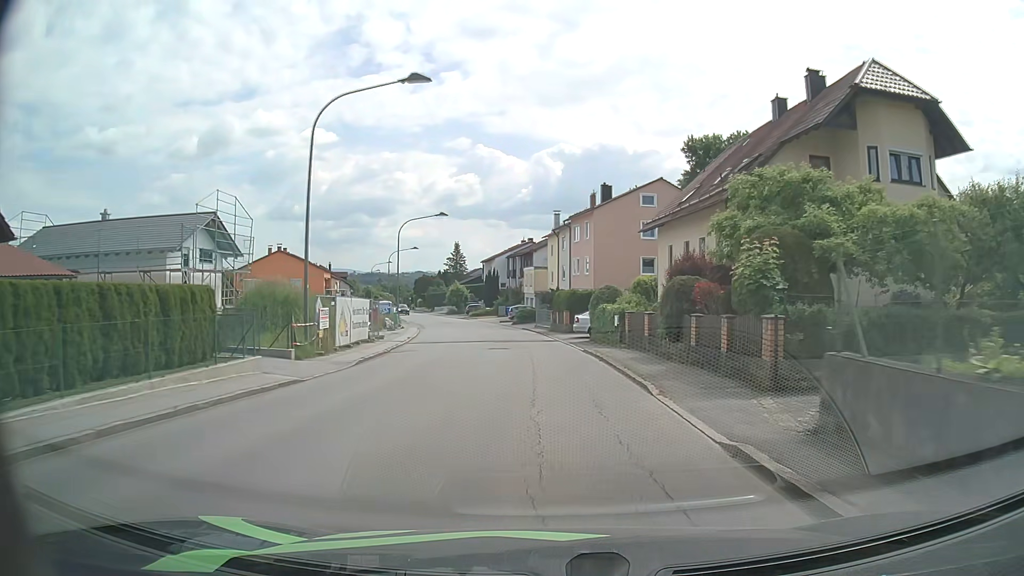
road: unclassified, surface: asphalt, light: Day
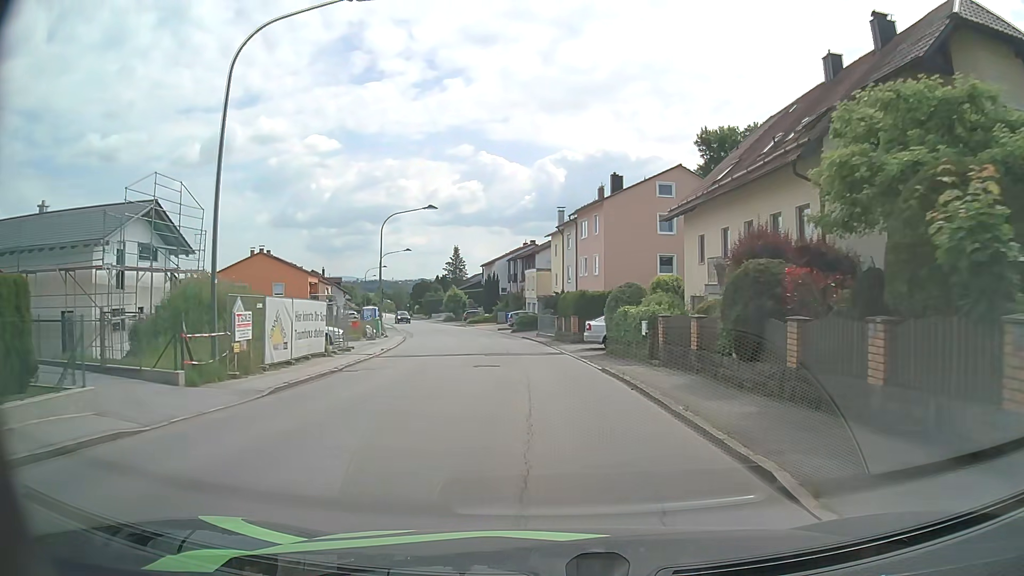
(-0.1, +6.7) m; -1°
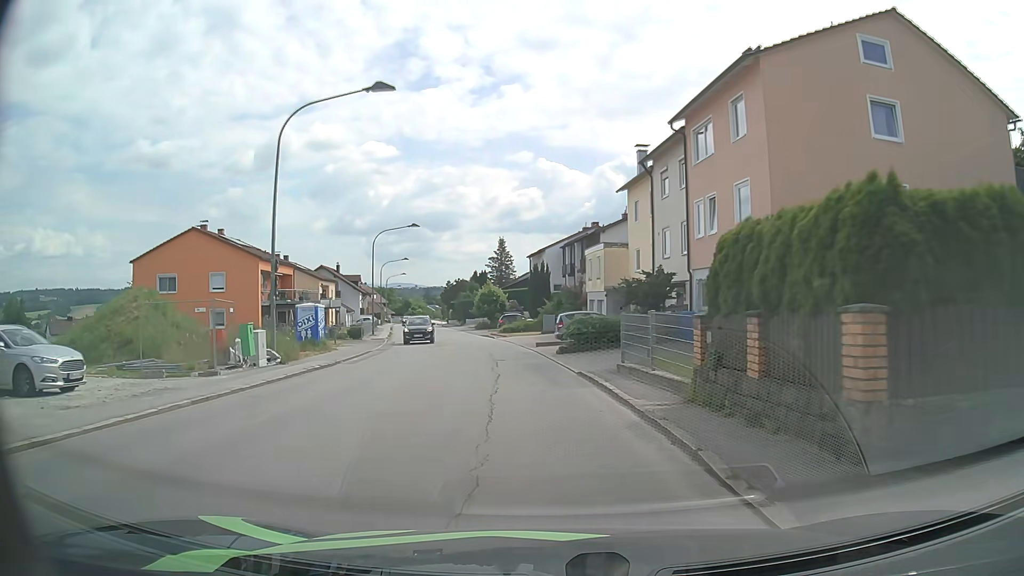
(-0.6, +26.1) m; -4°
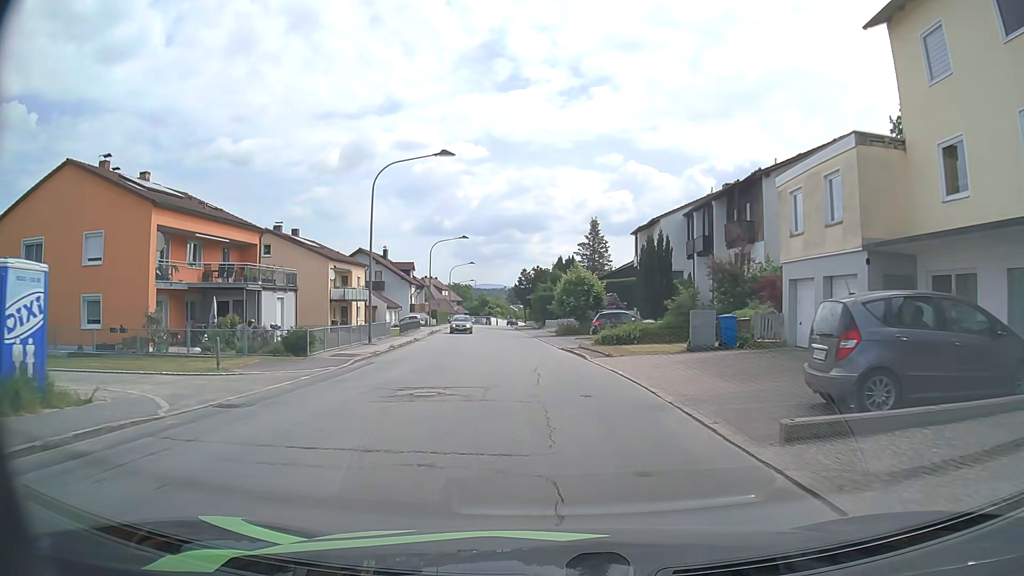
(-2.0, +24.8) m; -8°
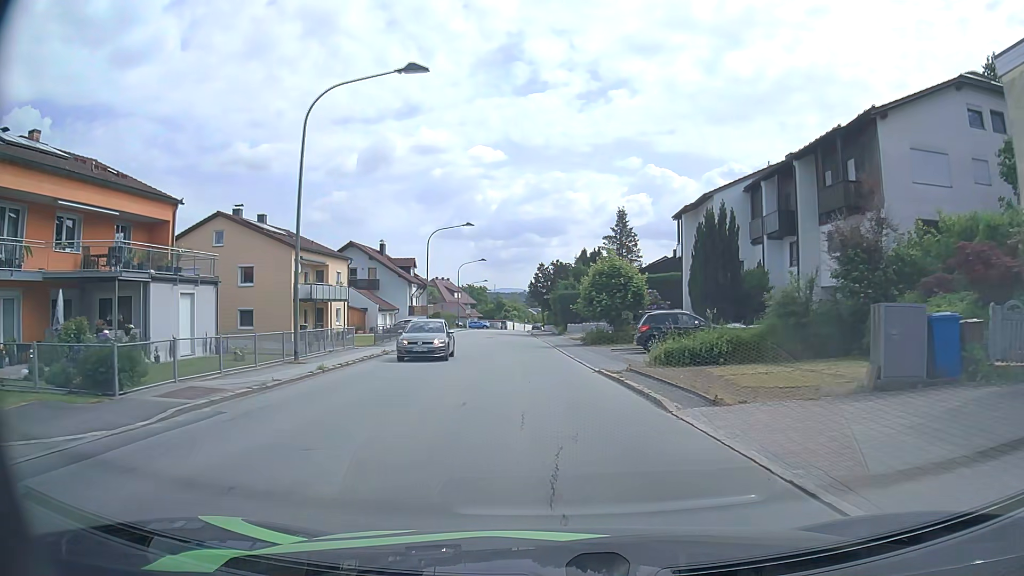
(-0.1, +11.9) m; -1°
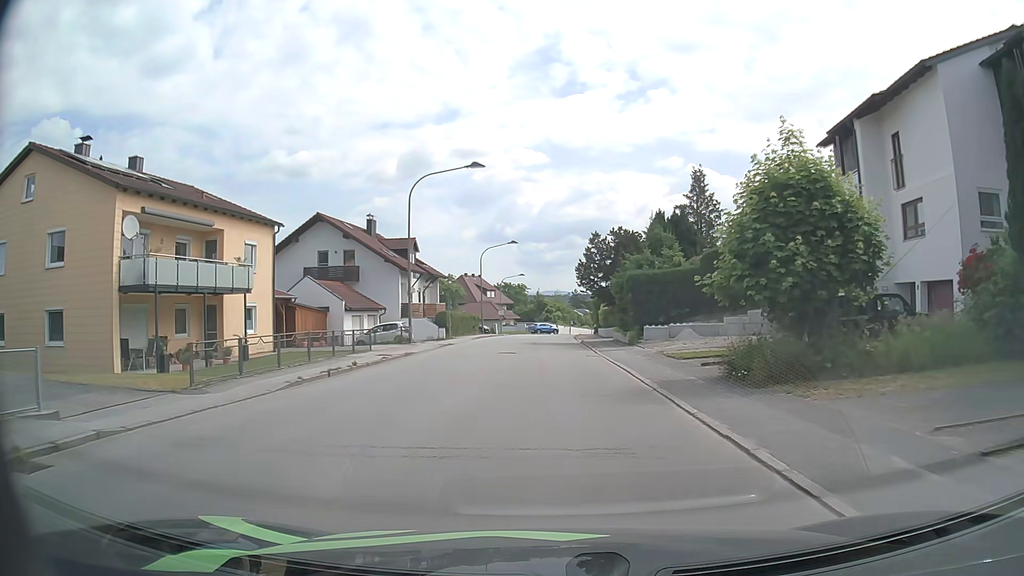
(-1.0, +22.8) m; -4°
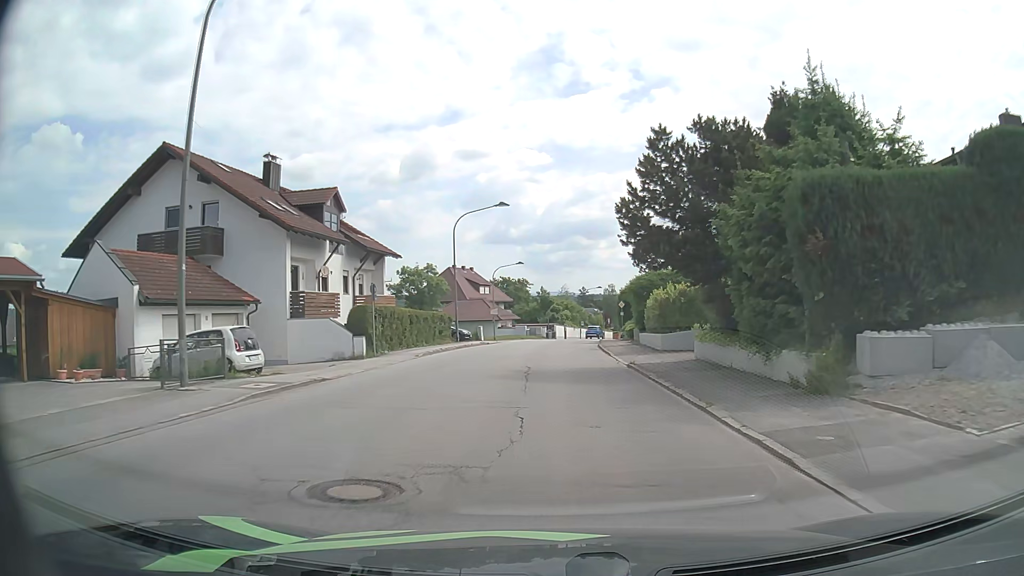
(-0.3, +22.9) m; 0°
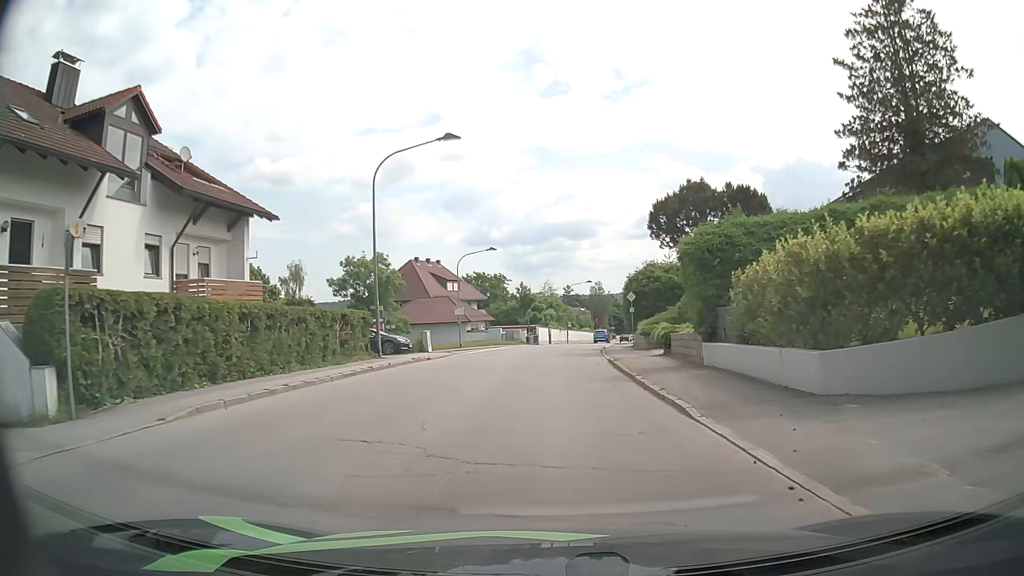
(+0.1, +17.4) m; +1°
(0, +10) (0, +20) (+1, +30) (+1, +40) (+3, +50) (+4, +60) (+5, +70) (+7, +80) (+9, +89) (+11, +99) m
